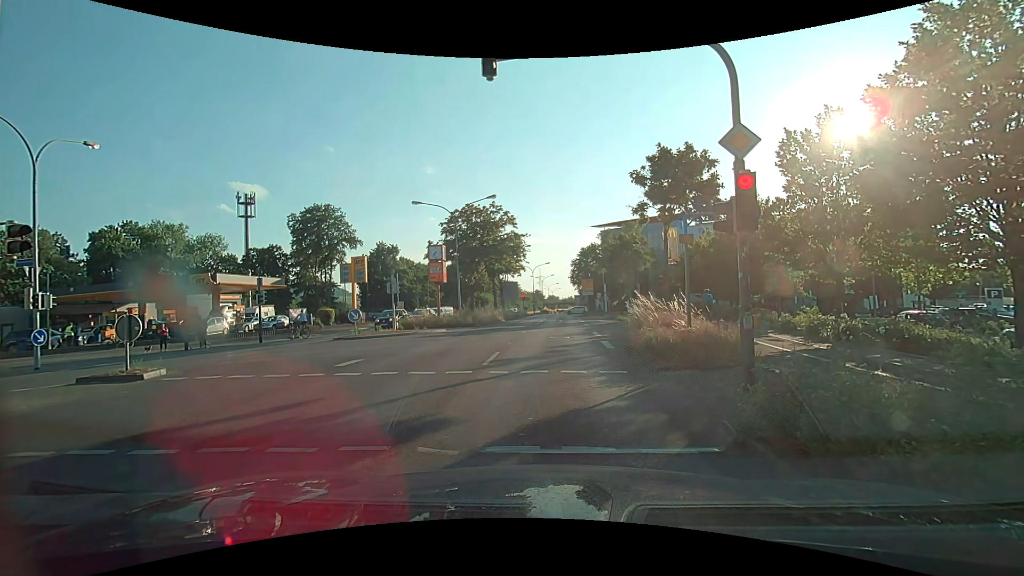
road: primary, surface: asphalt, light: Day
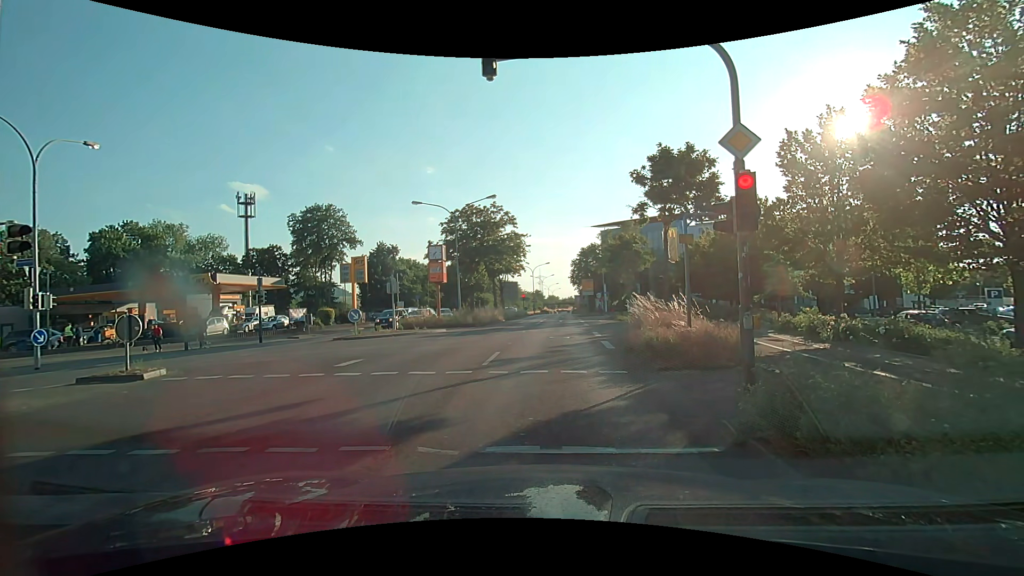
(0.0, 0.0) m; 0°
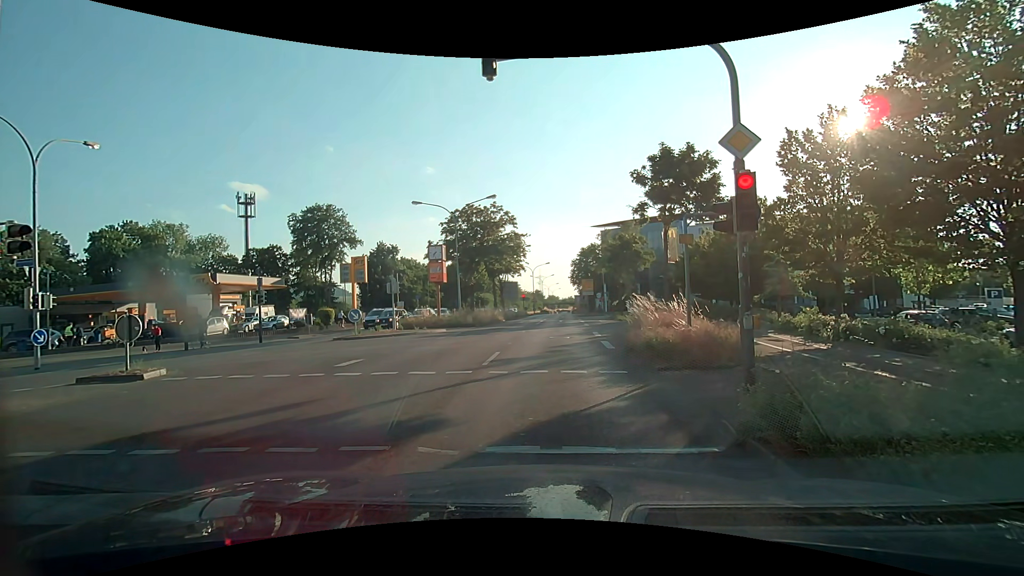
(0.0, 0.0) m; 0°
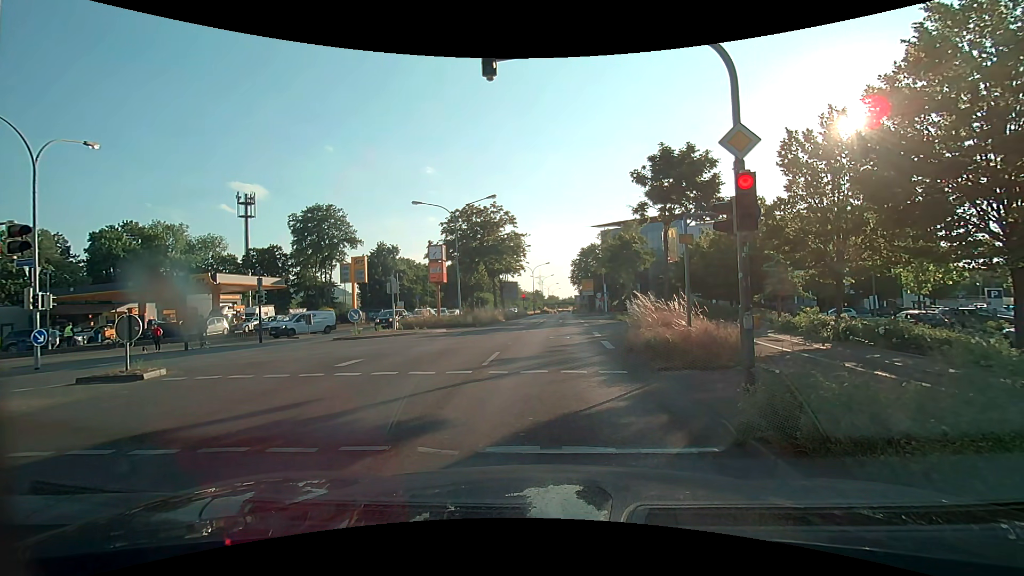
(0.0, 0.0) m; 0°
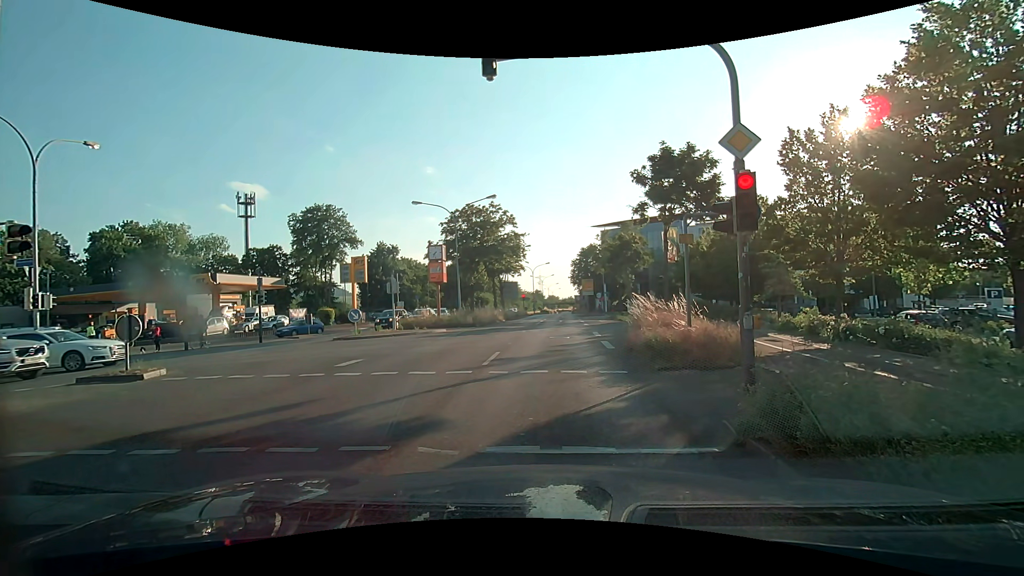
(0.0, 0.0) m; 0°
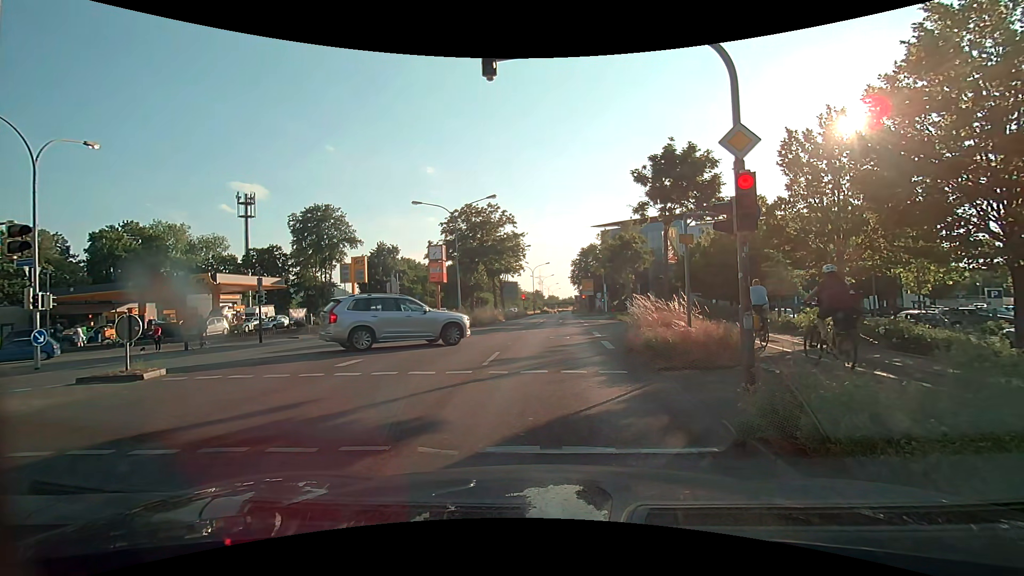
(0.0, 0.0) m; 0°
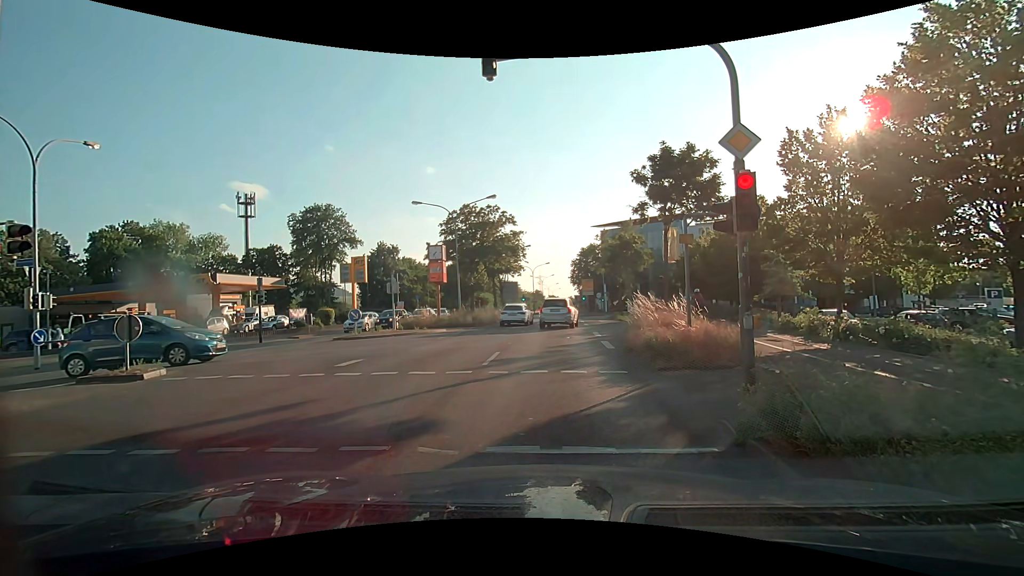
(0.0, 0.0) m; 0°
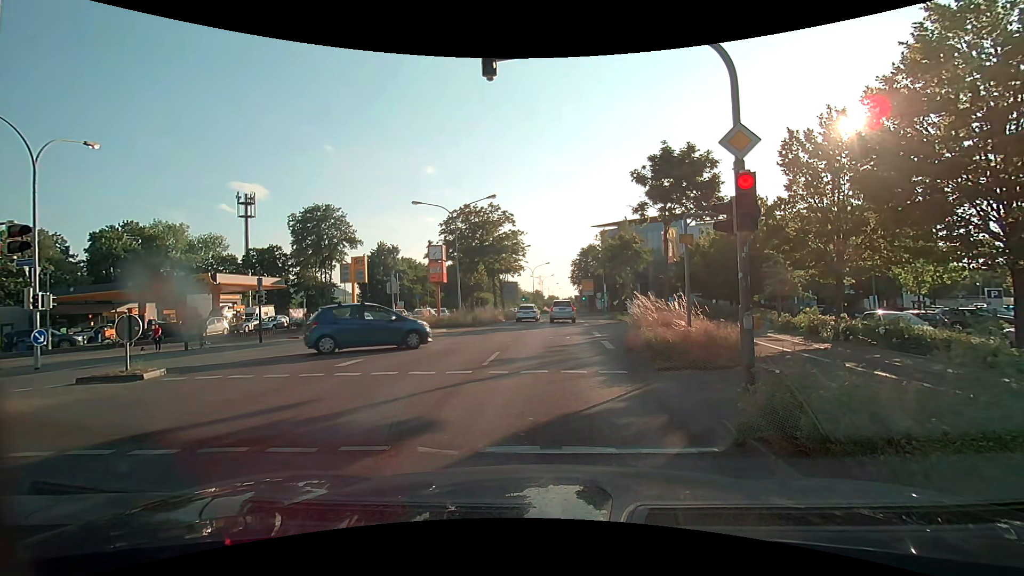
(0.0, 0.0) m; 0°
